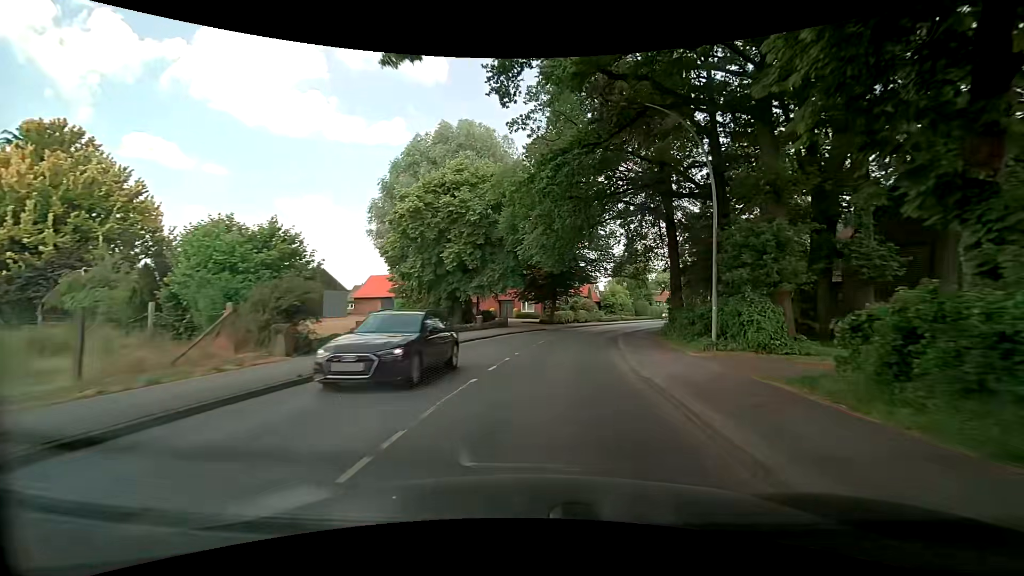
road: secondary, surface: asphalt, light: Day
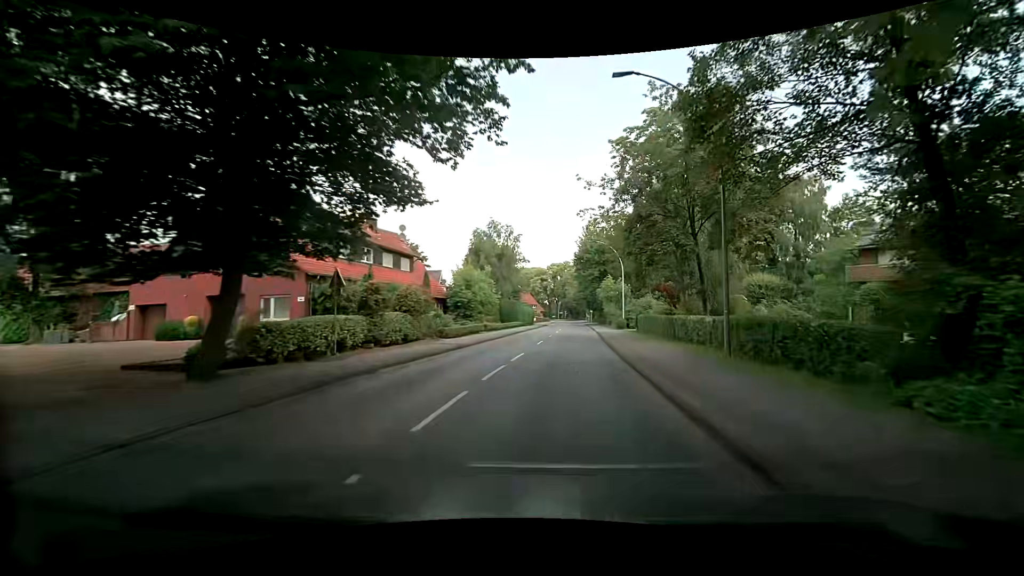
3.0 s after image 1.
(+4.9, +37.1) m; +17°
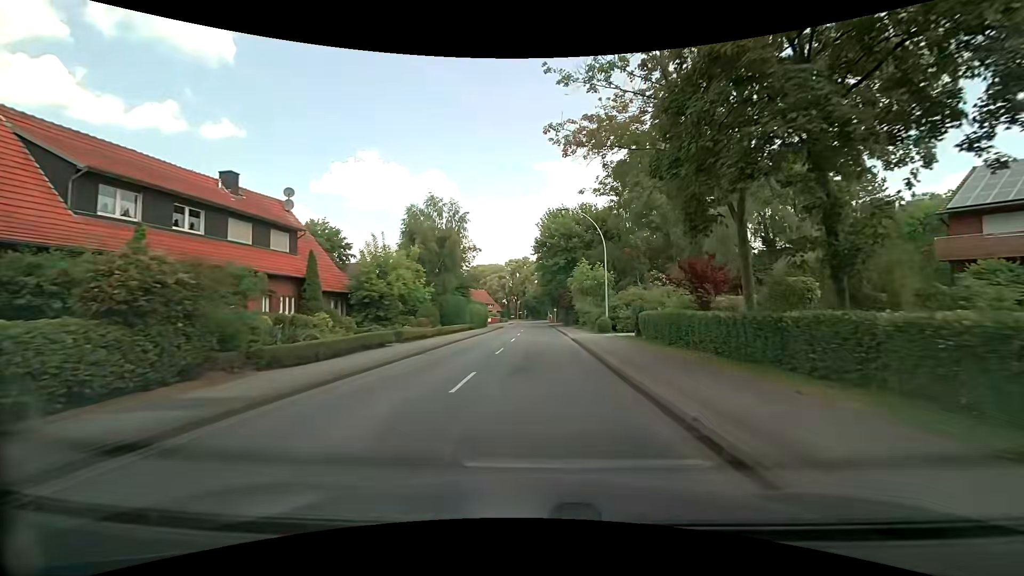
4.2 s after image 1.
(+0.8, +15.0) m; +6°
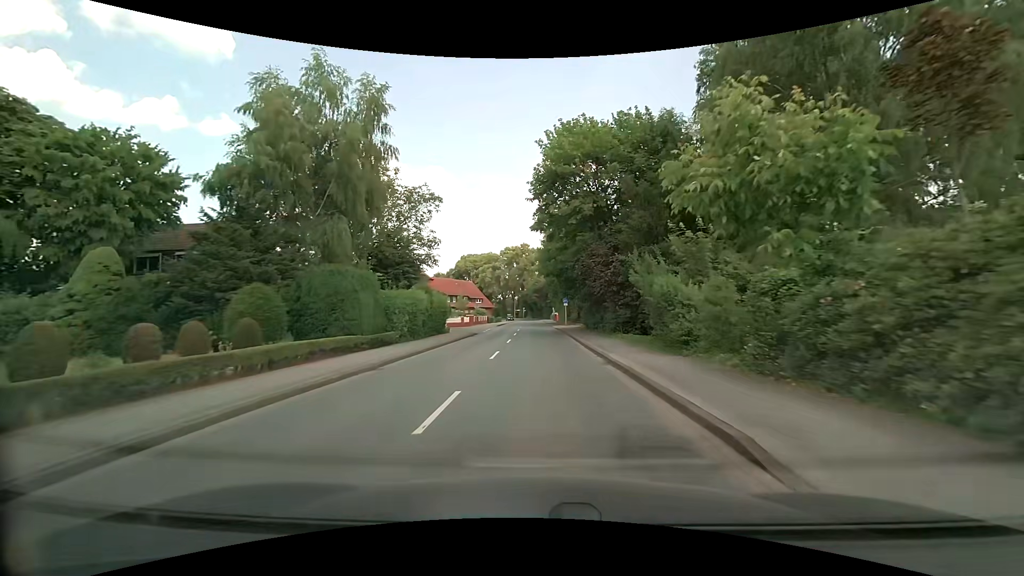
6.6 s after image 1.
(+0.1, +30.3) m; 0°
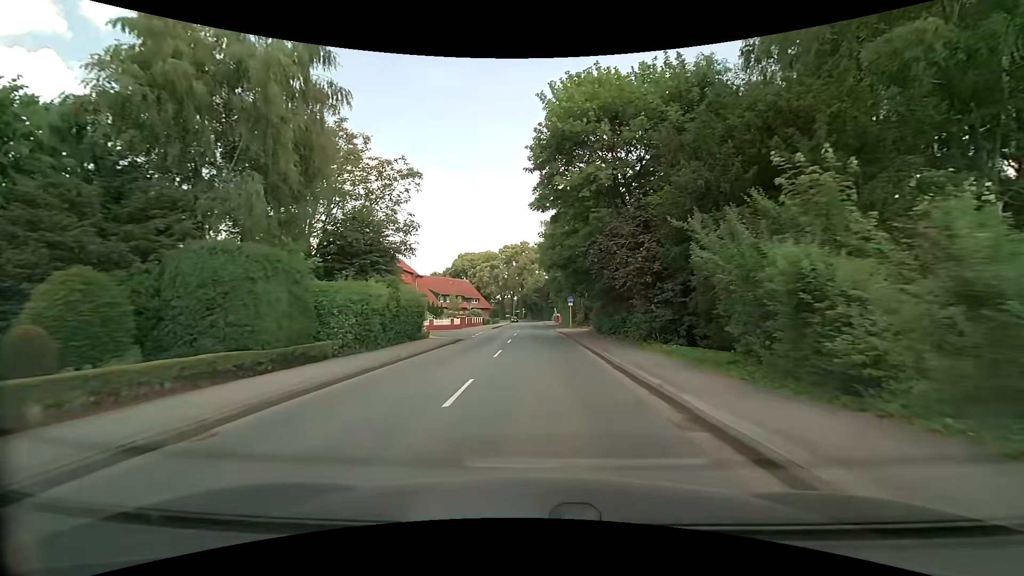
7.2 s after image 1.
(0.0, +7.5) m; 0°
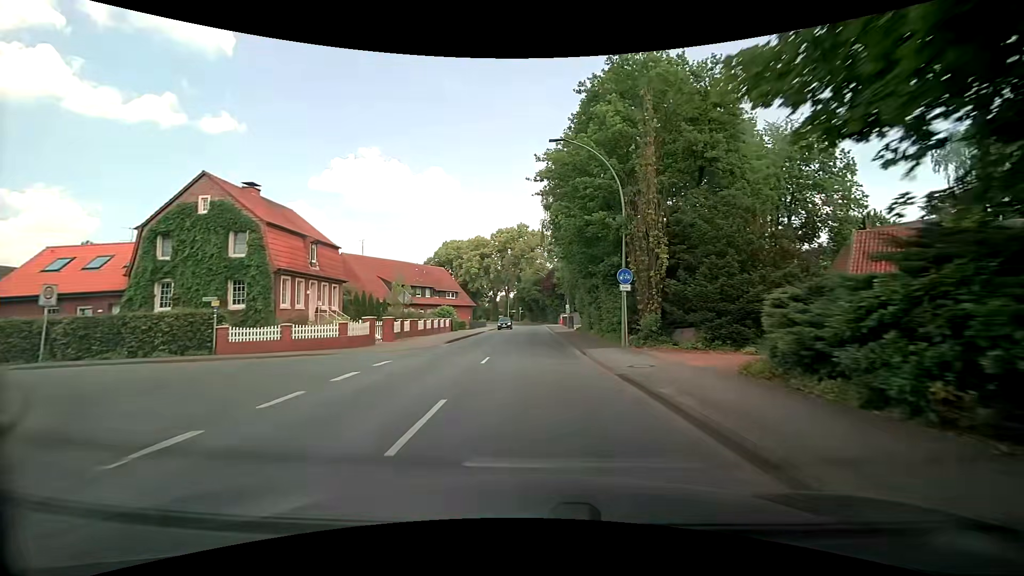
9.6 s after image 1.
(0.0, +29.7) m; -1°
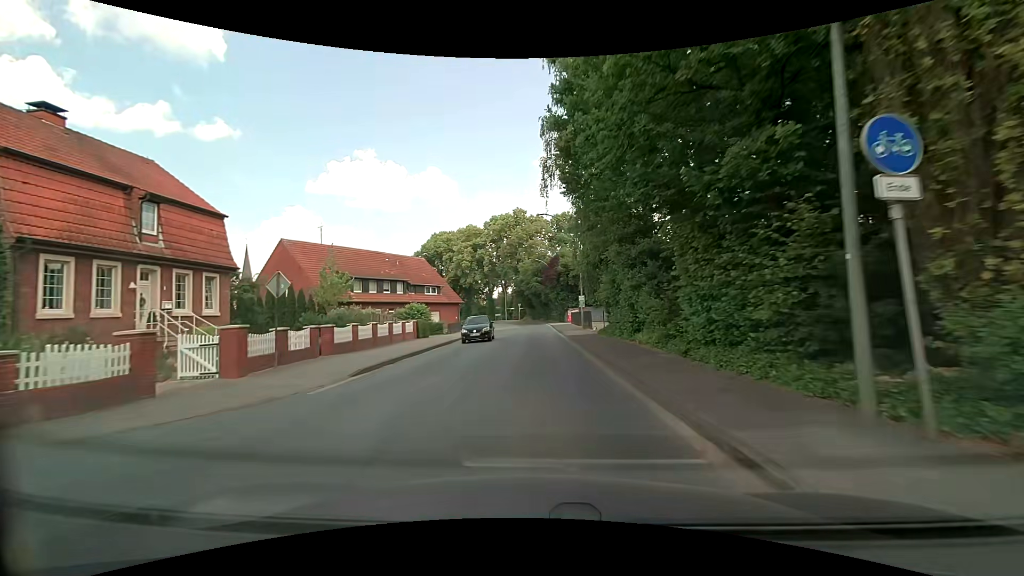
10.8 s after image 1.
(+0.3, +14.6) m; +1°
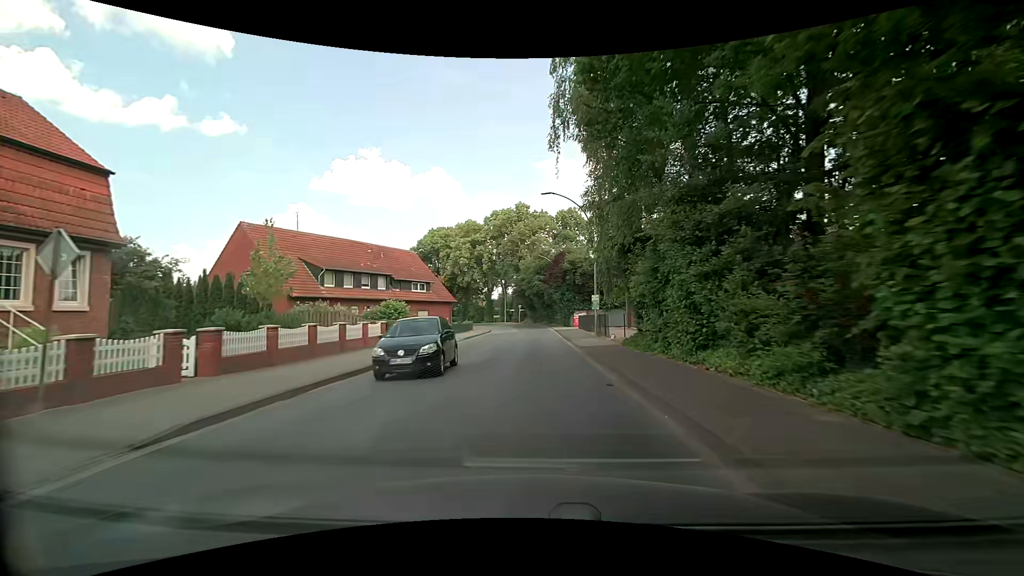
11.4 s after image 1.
(-0.1, +7.2) m; -1°
(0, +10) (0, +20) (0, +30) (+1, +40) (+1, +50) (0, +60) (-1, +70) (-3, +80) (-6, +89) (-11, +98) m
